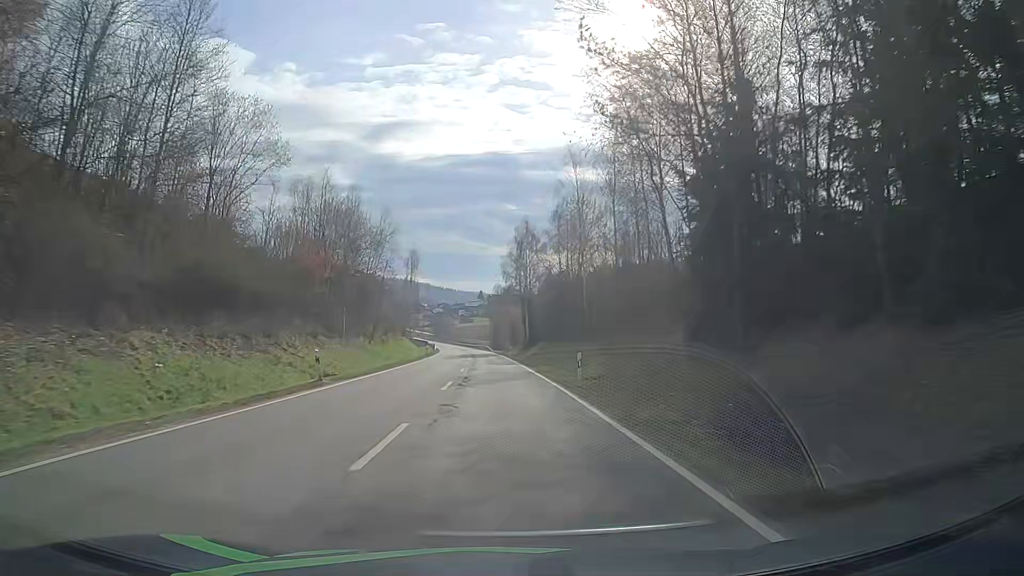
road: secondary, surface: asphalt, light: Day
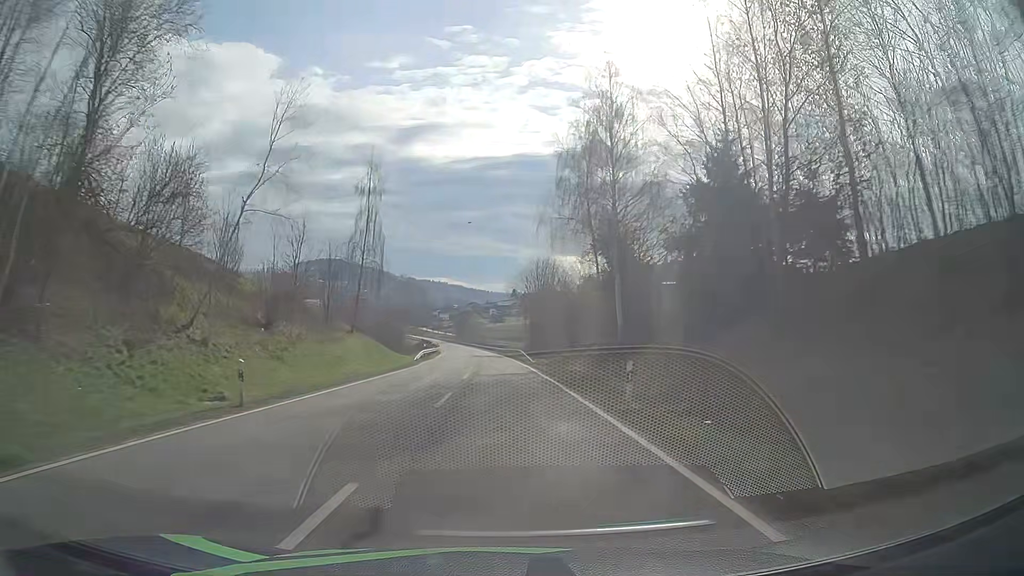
(-1.3, +53.0) m; -3°
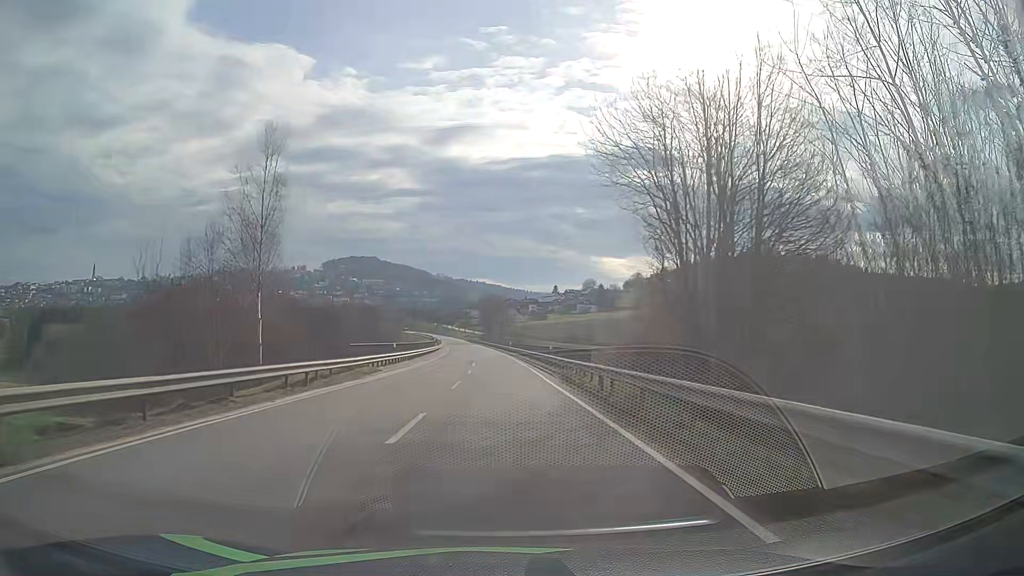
(-1.5, +66.0) m; -3°
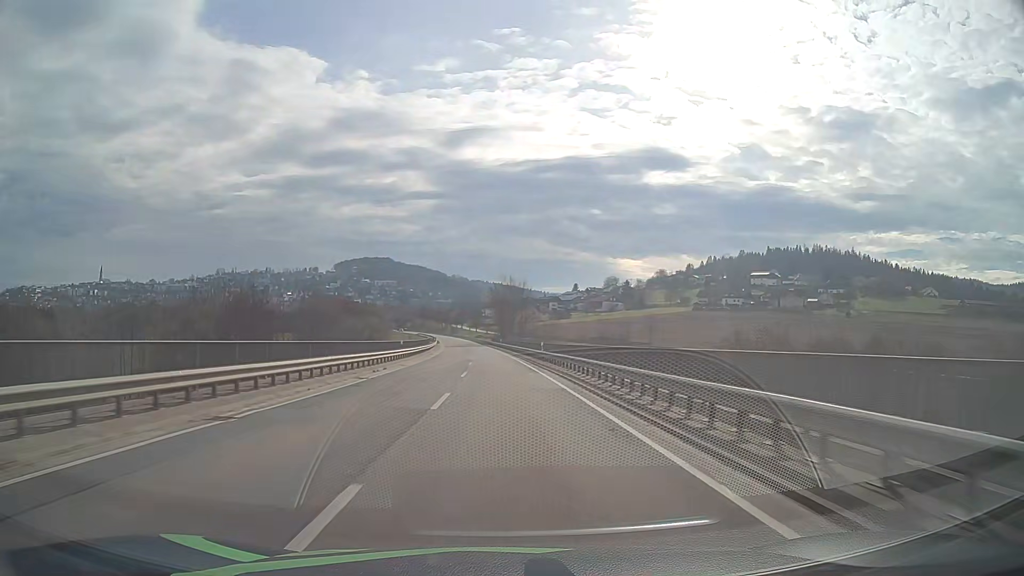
(-0.6, +39.9) m; -2°
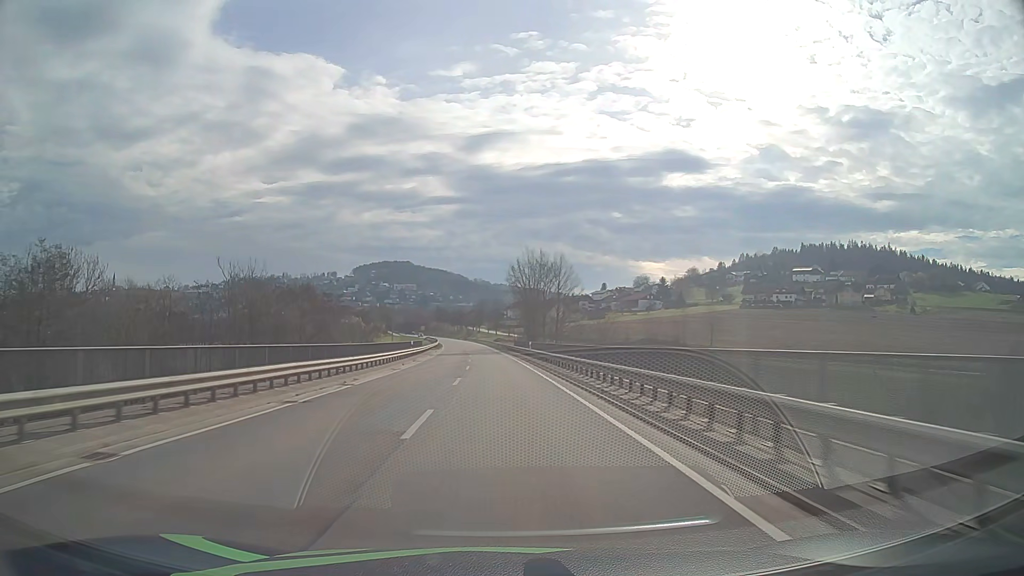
(-0.3, +40.3) m; -1°
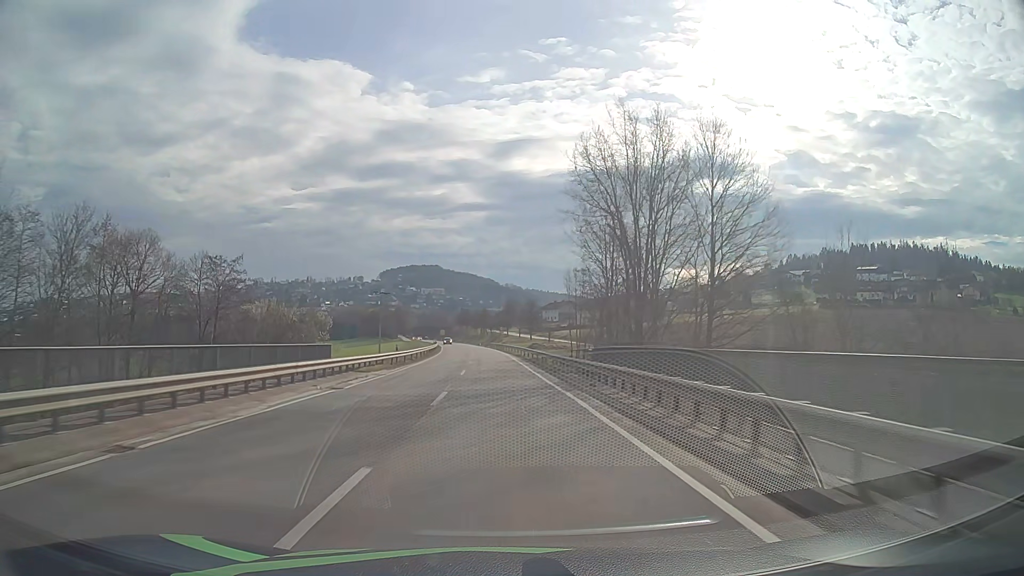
(-1.4, +54.3) m; -3°
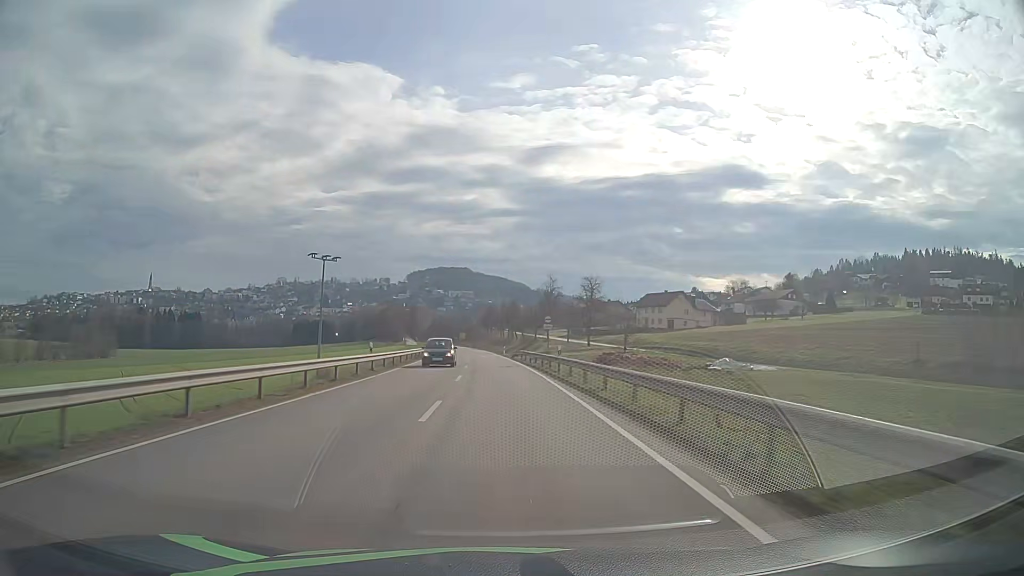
(-1.1, +54.3) m; -2°
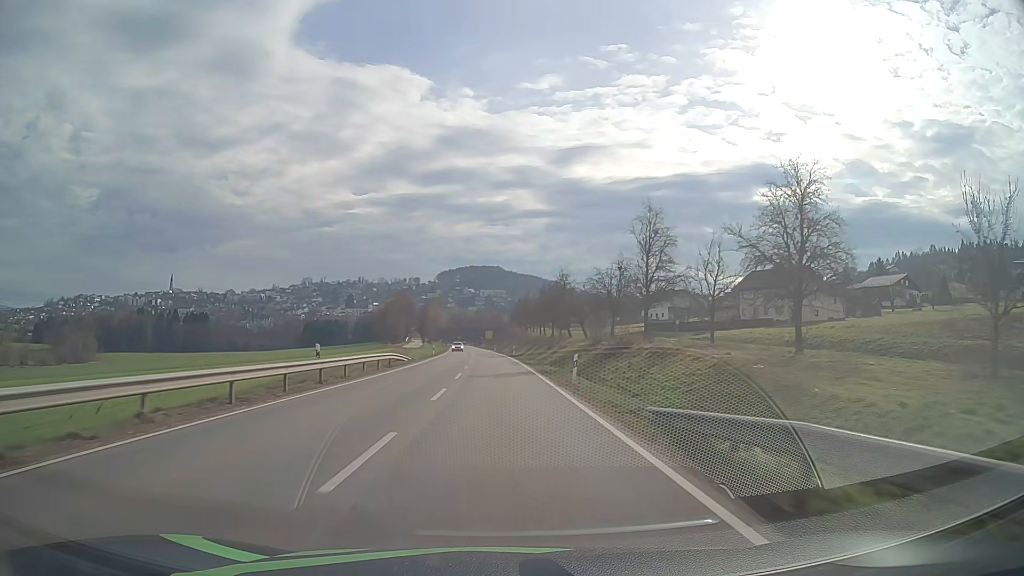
(-1.3, +53.9) m; -3°
(0, +10) (0, +20) (0, +30) (-1, +40) (-1, +50) (-1, +60) (-2, +70) (-2, +80) (-3, +90) (-3, +100) m
